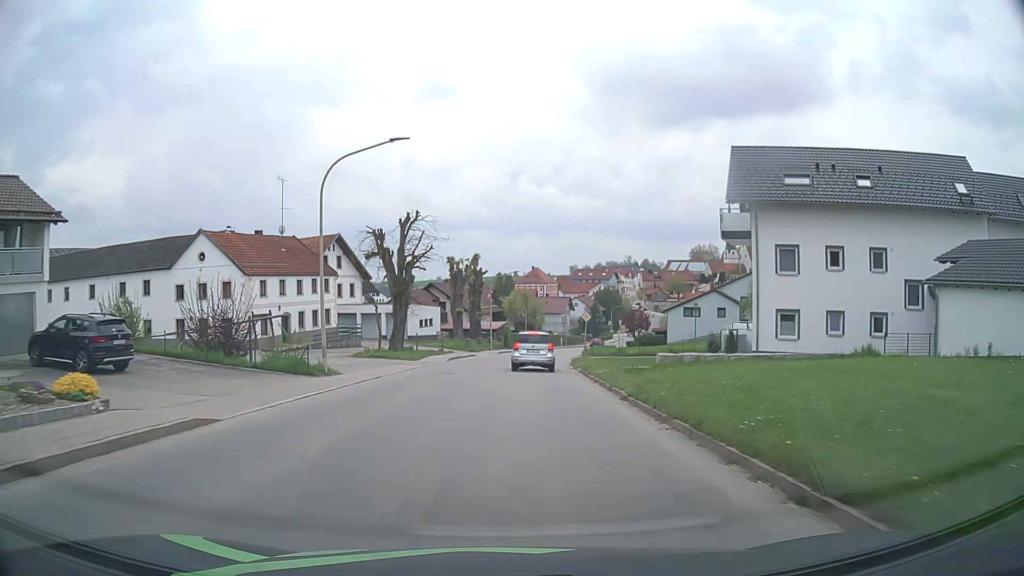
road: tertiary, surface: asphalt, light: Day
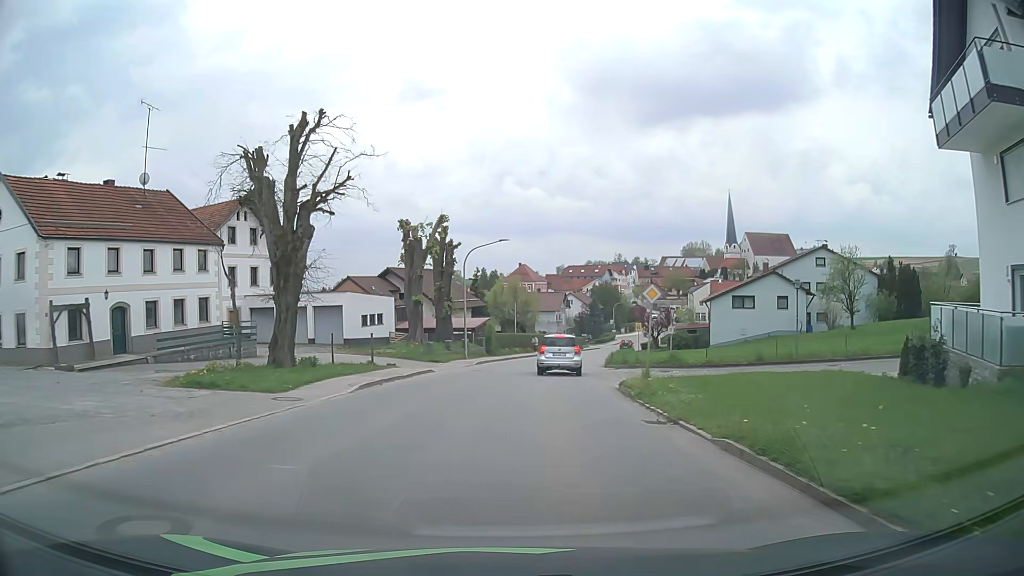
(+0.1, +21.1) m; +1°
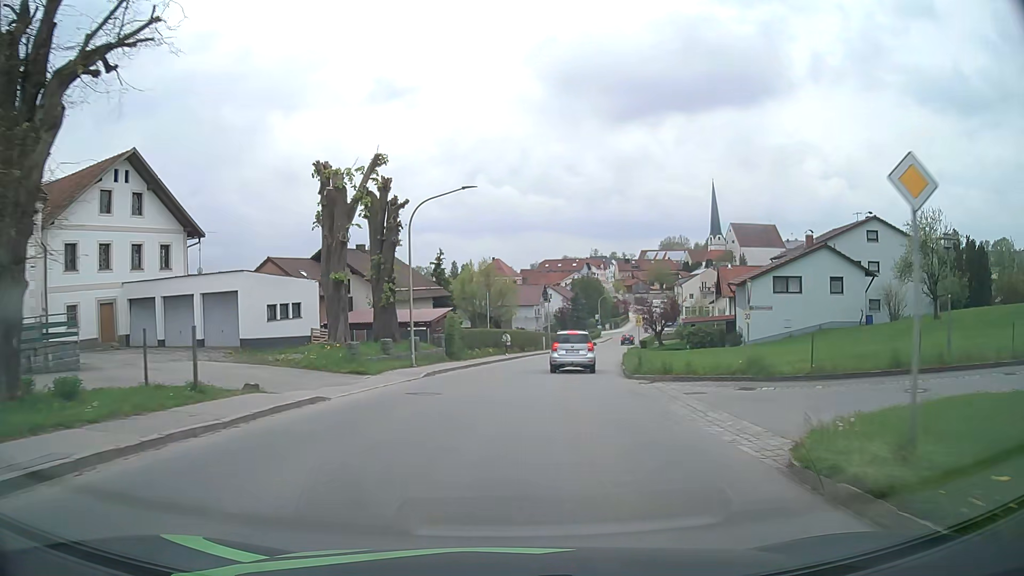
(+0.2, +14.0) m; +2°
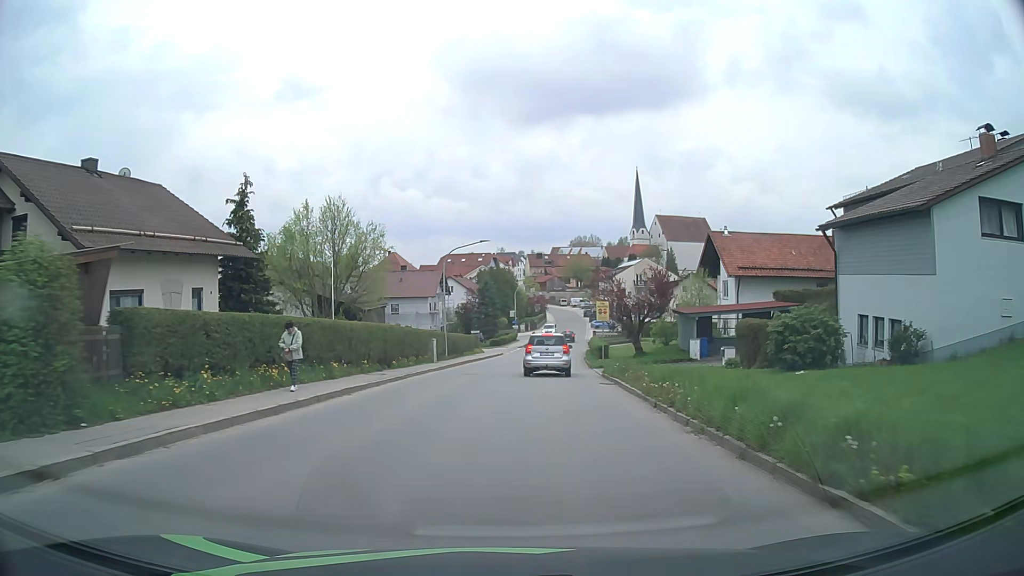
(+1.9, +27.6) m; +8°
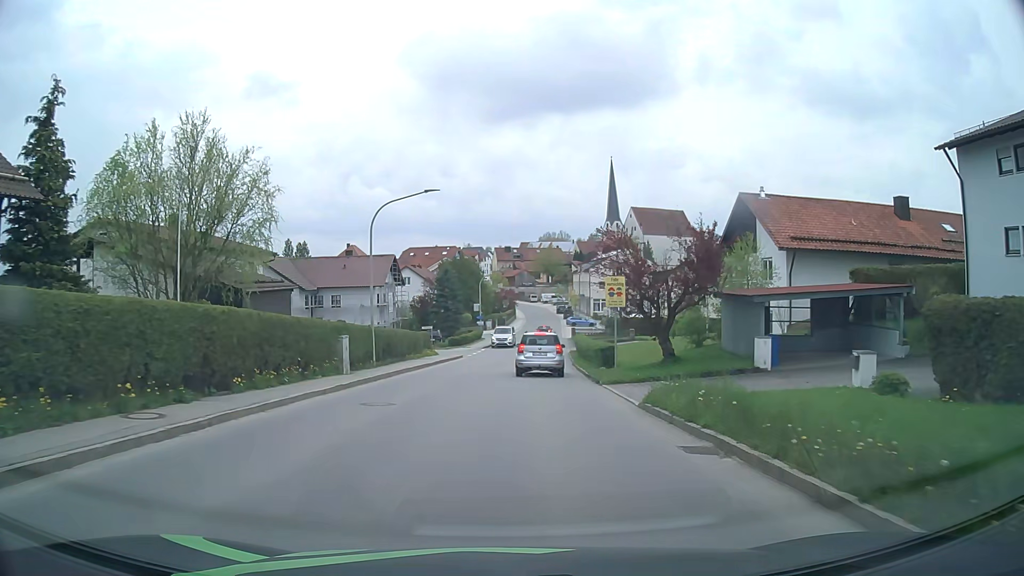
(+0.4, +13.6) m; +3°
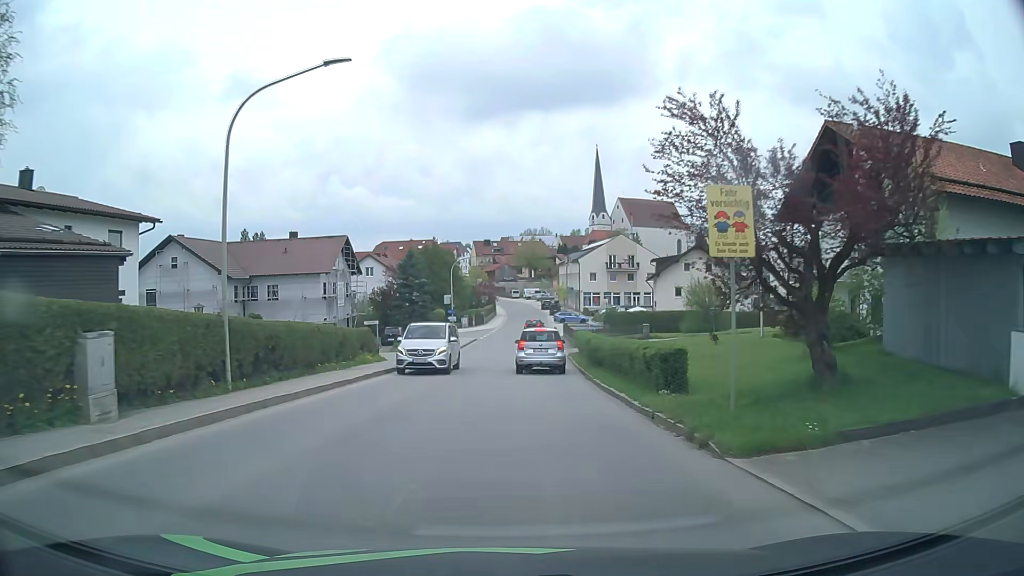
(+0.2, +13.4) m; +2°
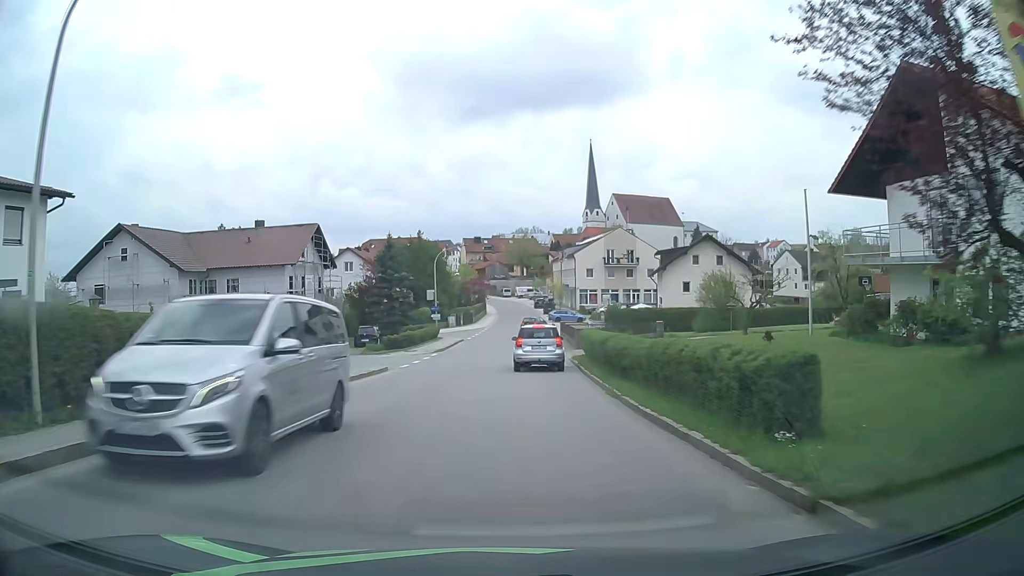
(0.0, +6.6) m; +1°
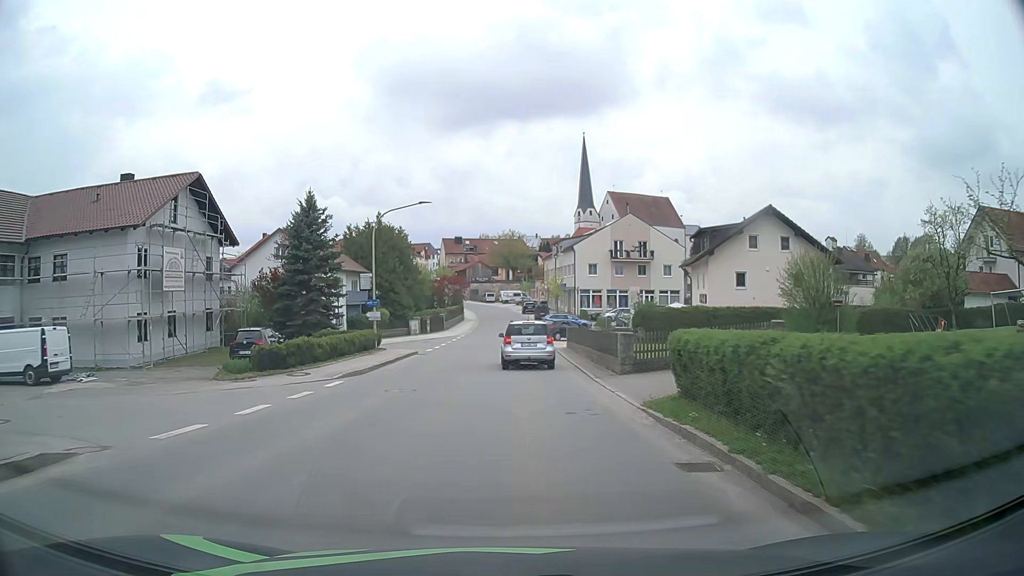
(+0.2, +19.4) m; +1°
(0, +10) (0, +20) (0, +30) (+1, +40) (+1, +50) (+1, +60) (+1, +70) (+1, +80) (+1, +90) (0, +100) m
